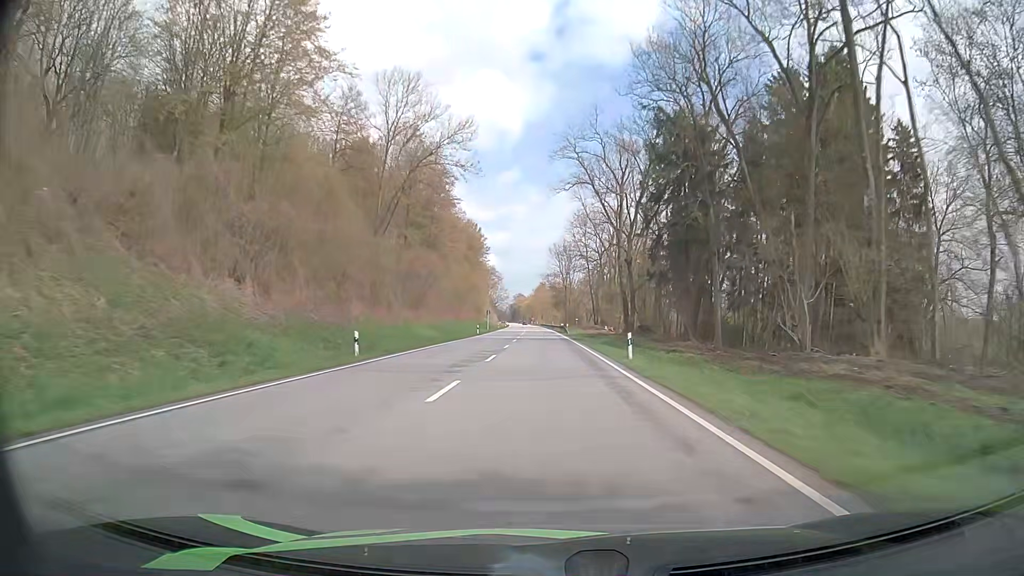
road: primary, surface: asphalt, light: Day
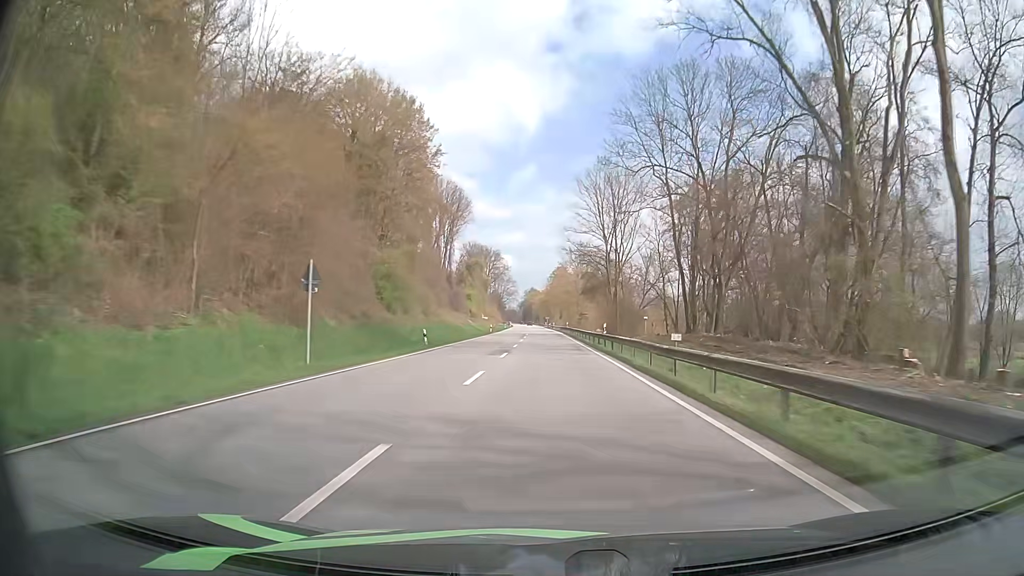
(-1.4, +86.7) m; -1°
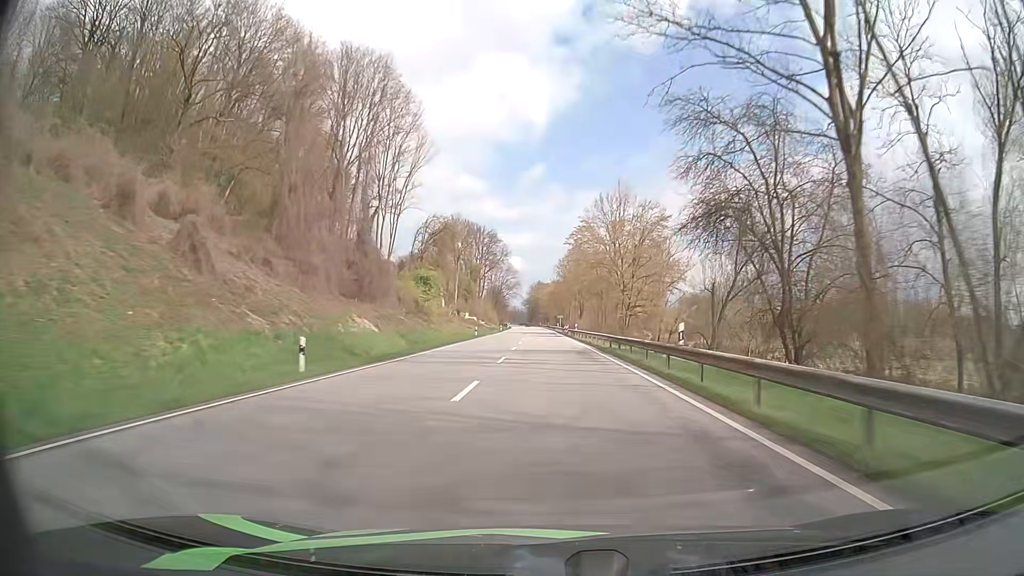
(-0.8, +70.6) m; -1°
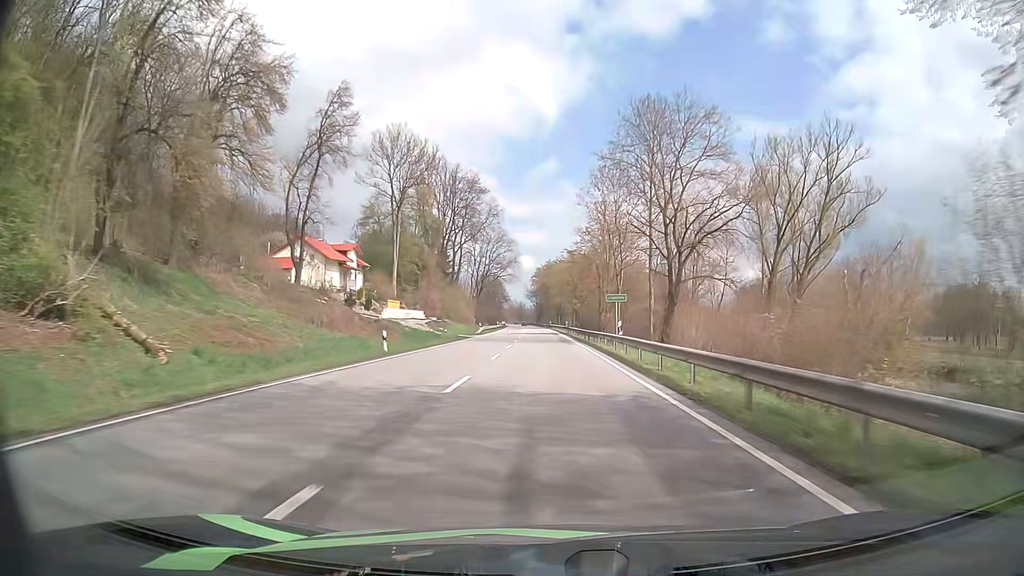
(-1.0, +88.9) m; -1°
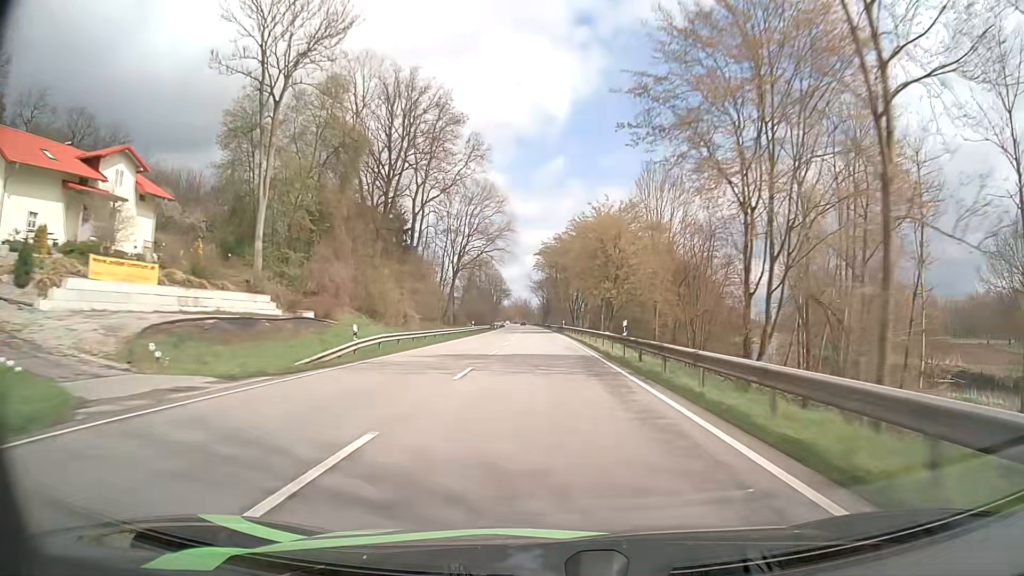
(-0.4, +53.7) m; -1°
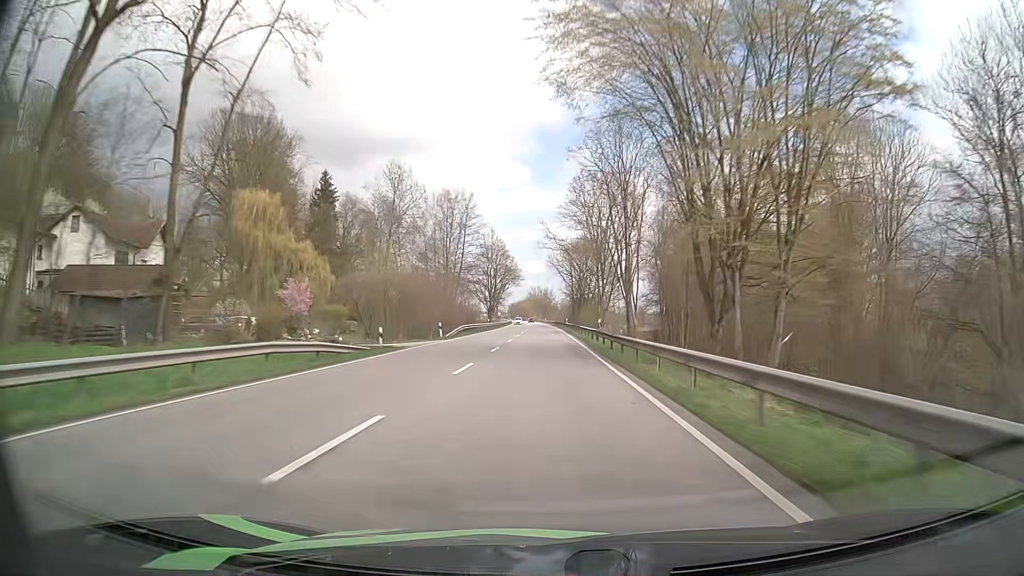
(-1.3, +88.5) m; -2°
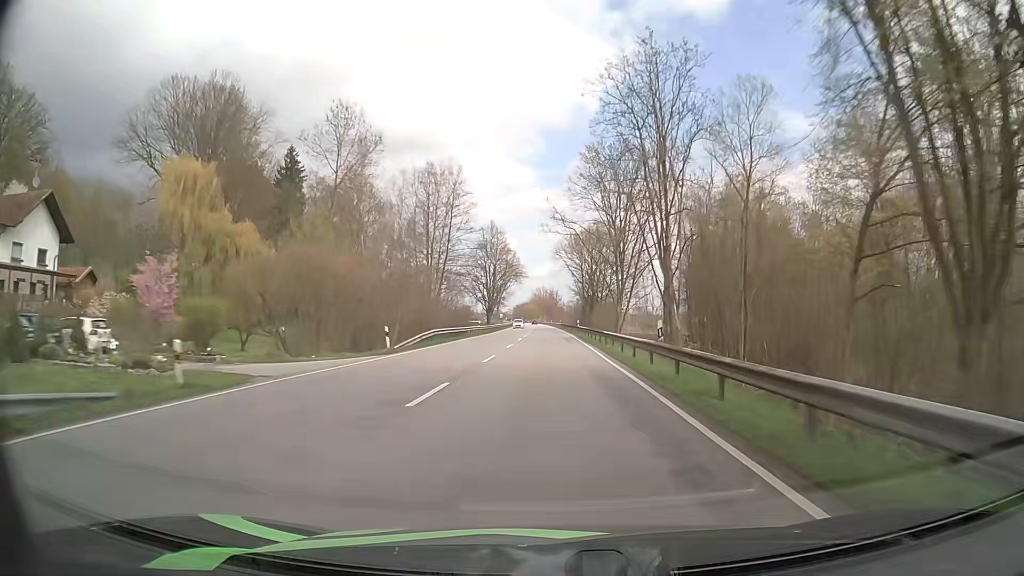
(-0.1, +17.5) m; -1°
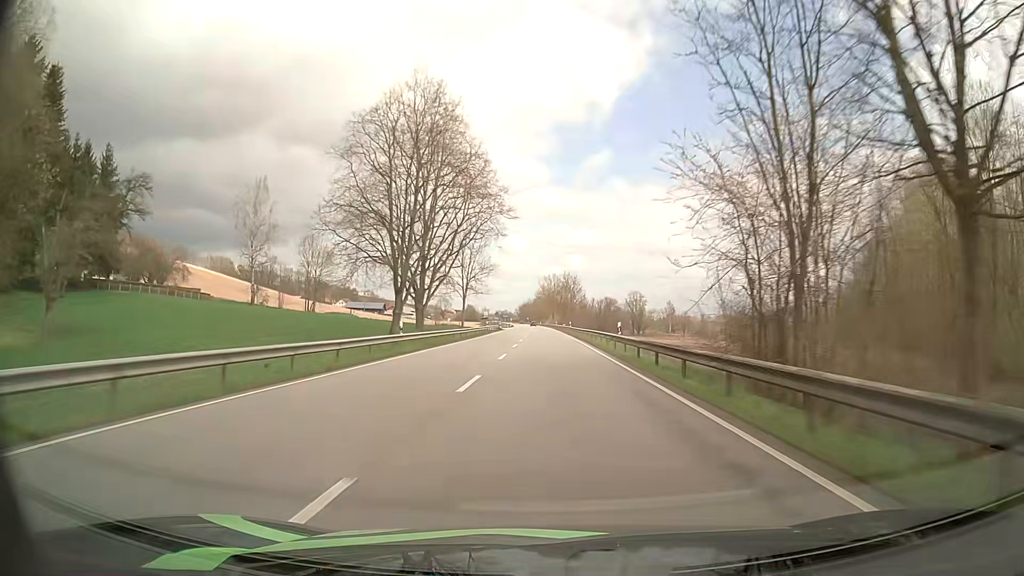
(-0.5, +87.3) m; -1°
(0, +10) (0, +20) (0, +30) (0, +40) (0, +50) (-1, +60) (-1, +70) (-1, +80) (-1, +90) (-1, +100) m
